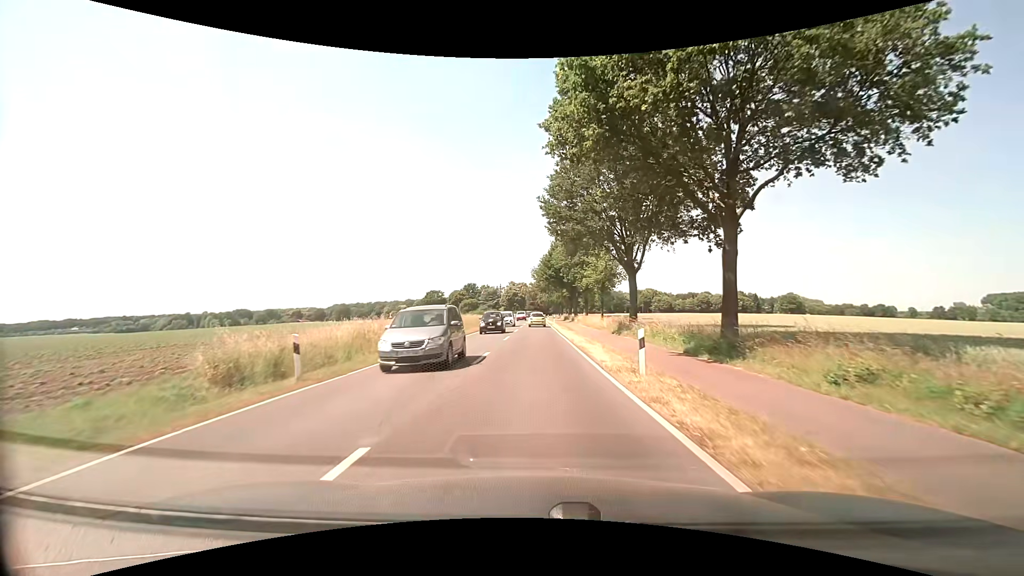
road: secondary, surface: asphalt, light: Day
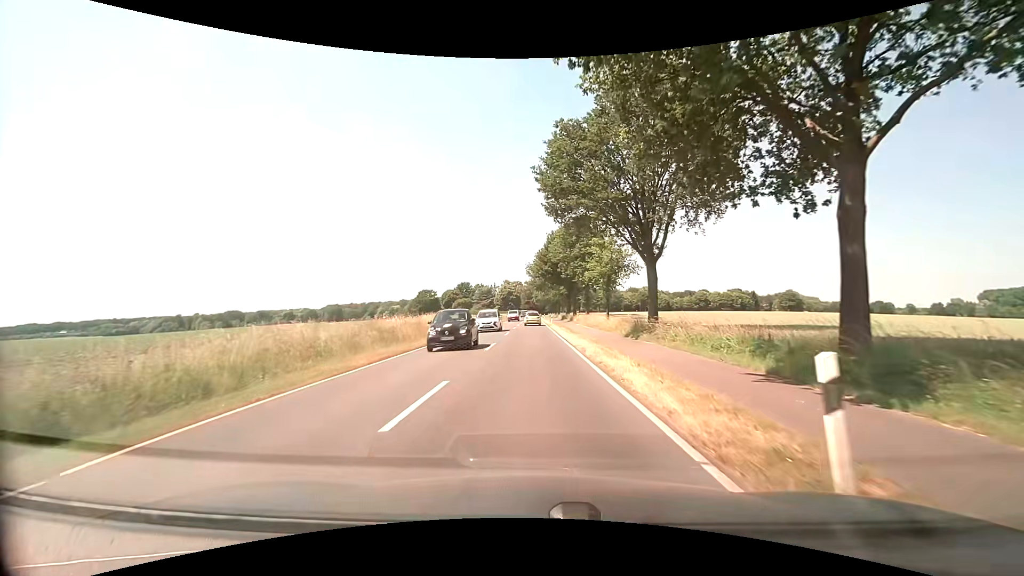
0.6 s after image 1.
(0.0, +7.5) m; +1°
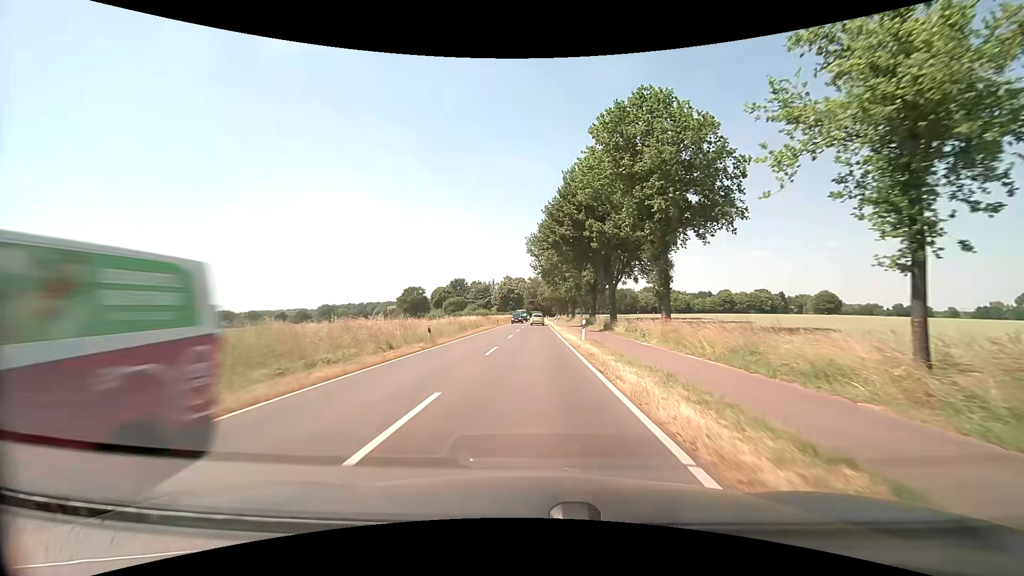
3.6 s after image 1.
(-0.3, +37.8) m; -1°
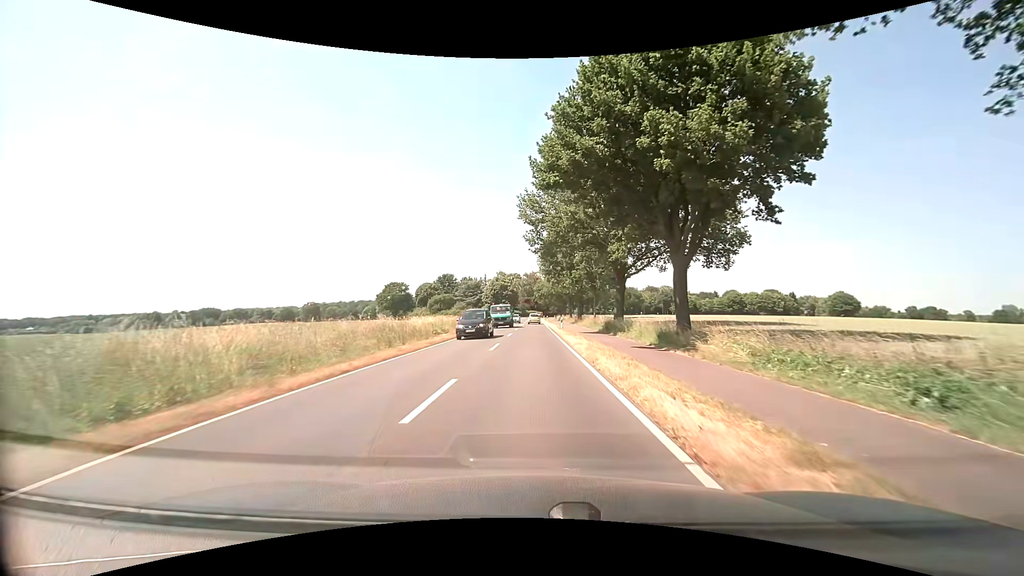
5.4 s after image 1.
(0.0, +22.7) m; 0°
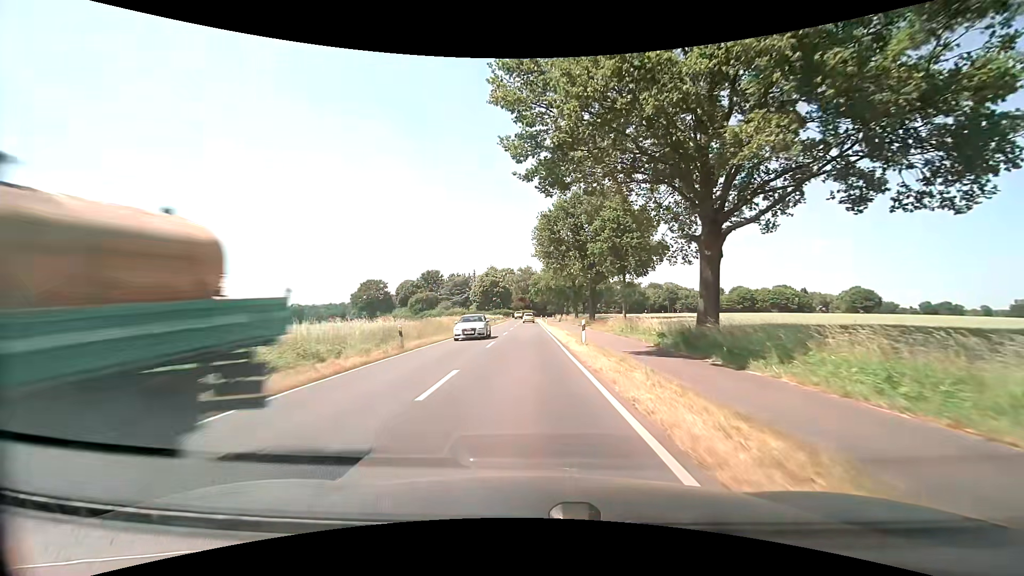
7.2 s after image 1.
(+0.1, +22.8) m; 0°
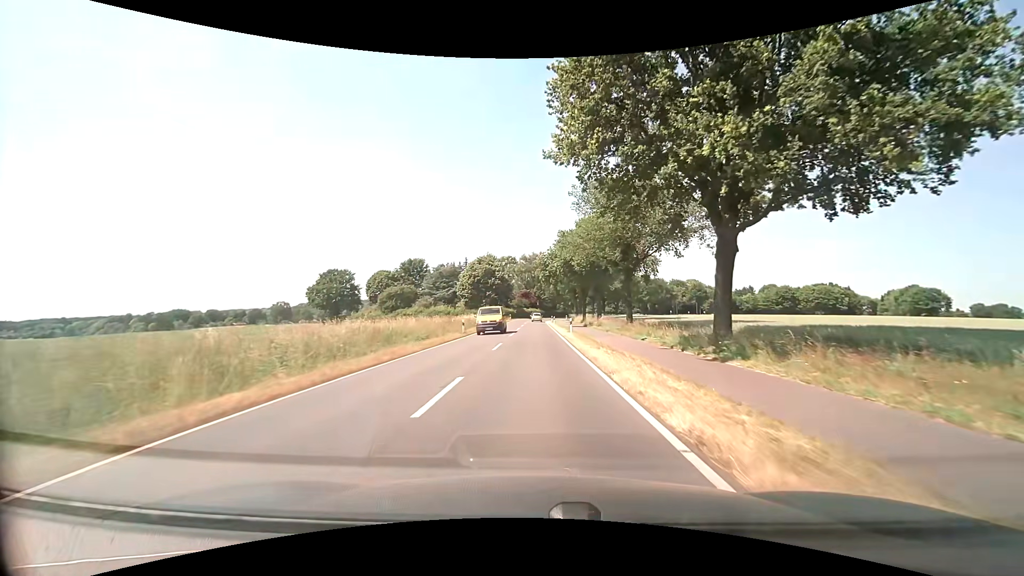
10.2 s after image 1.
(-0.3, +38.1) m; -1°
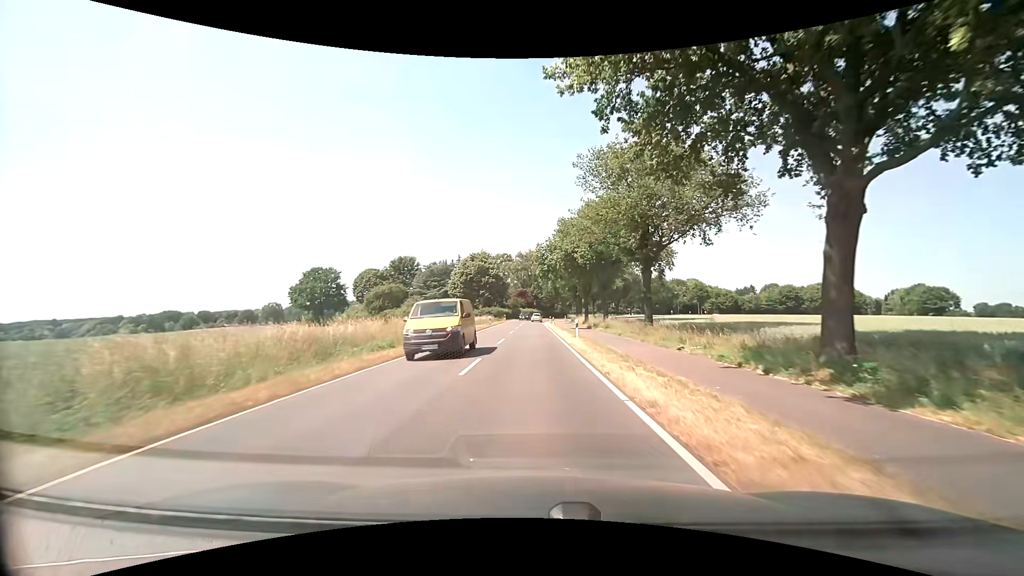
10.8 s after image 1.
(0.0, +7.6) m; +1°
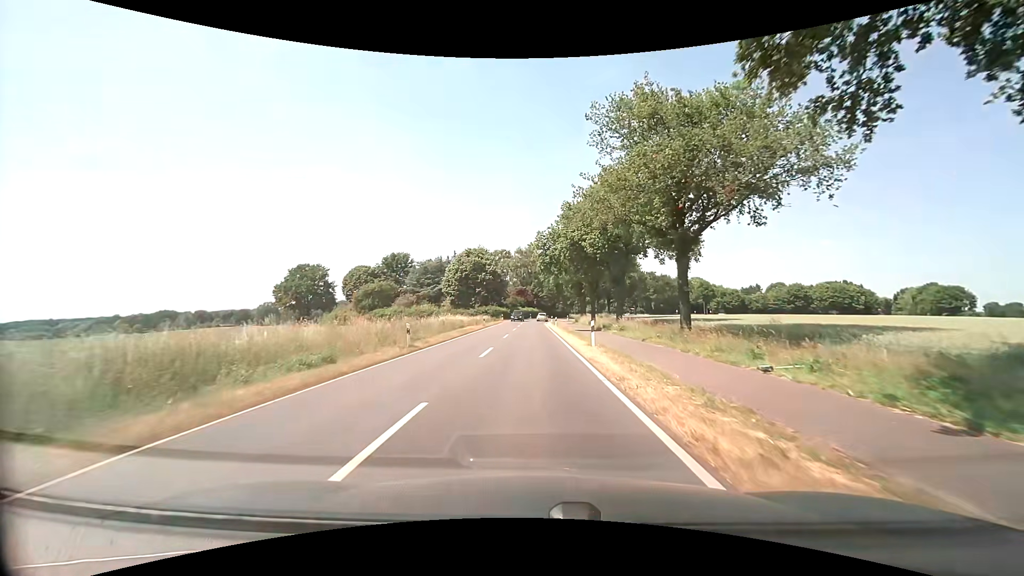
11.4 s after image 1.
(0.0, +7.6) m; 0°
(0, +10) (0, +20) (0, +30) (0, +40) (0, +50) (0, +60) (0, +70) (+1, +80) (+1, +90) (+3, +100) m
